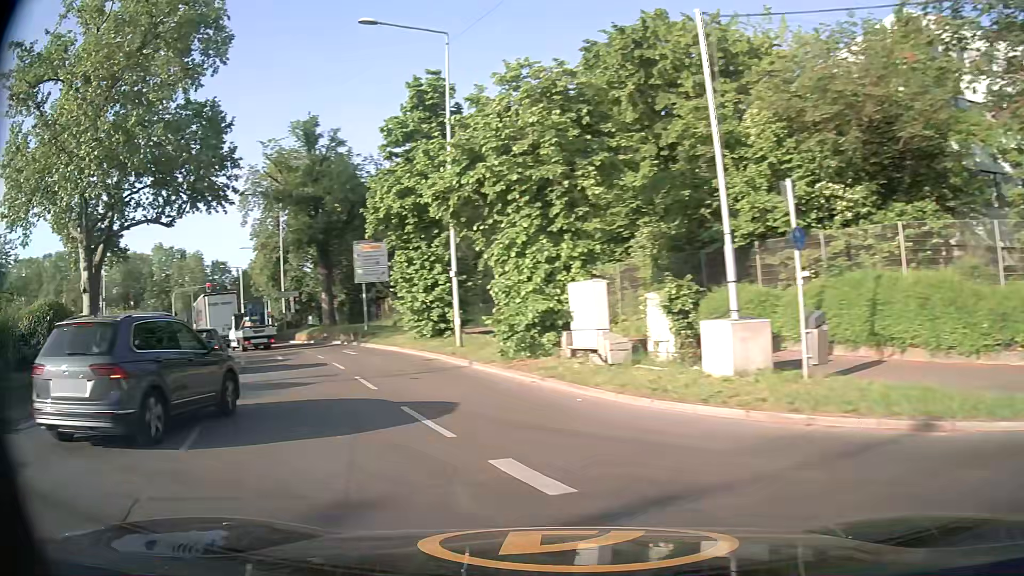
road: secondary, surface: asphalt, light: Day
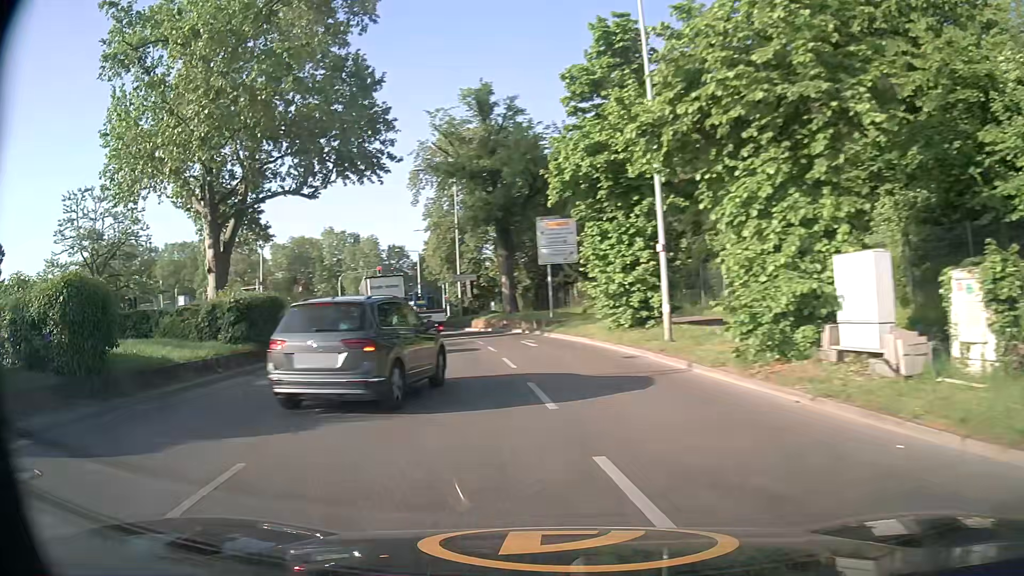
(-0.6, +4.9) m; -14°
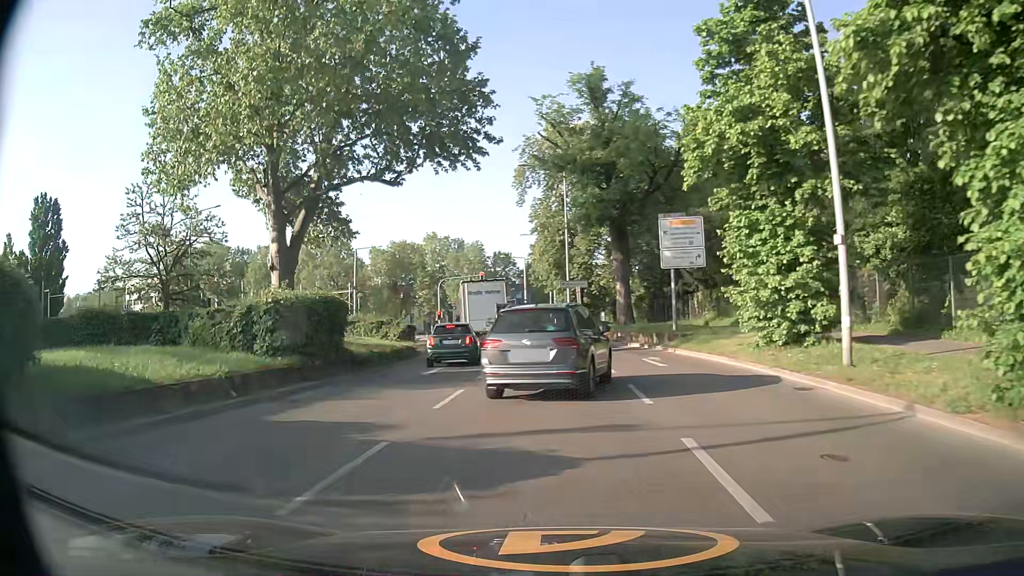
(-0.6, +4.6) m; -11°
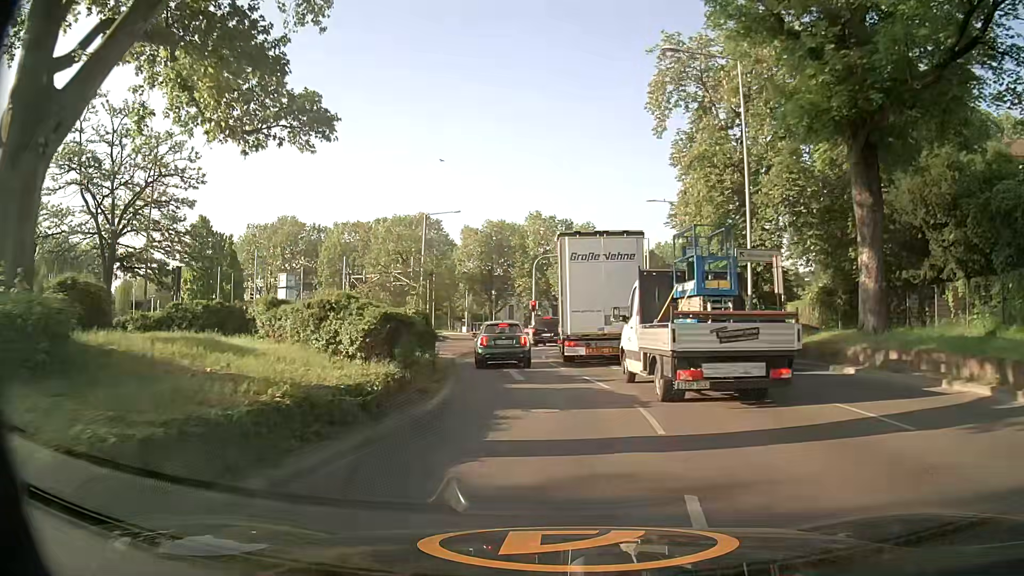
(-2.0, +20.6) m; -9°
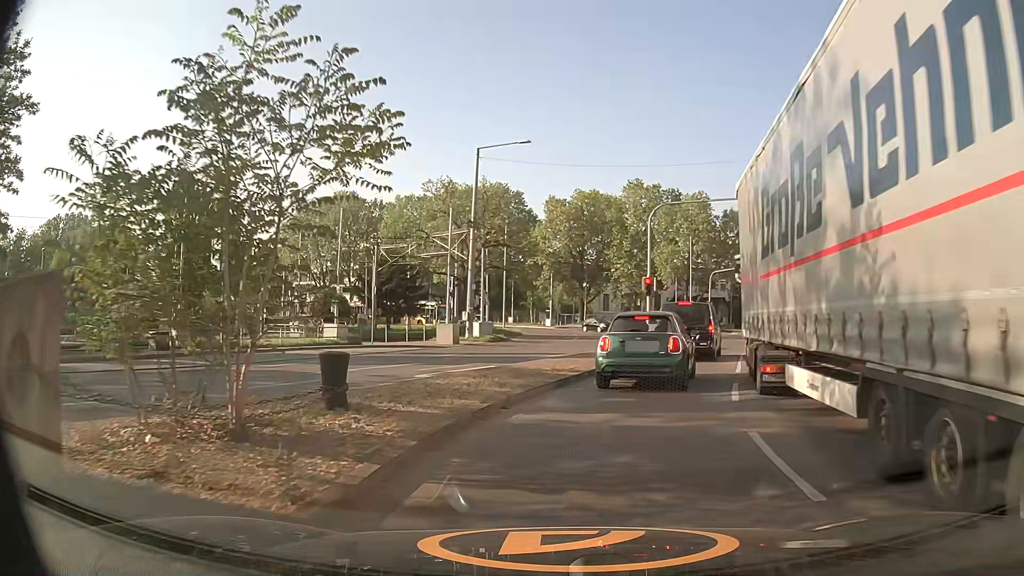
(-1.3, +20.8) m; -8°
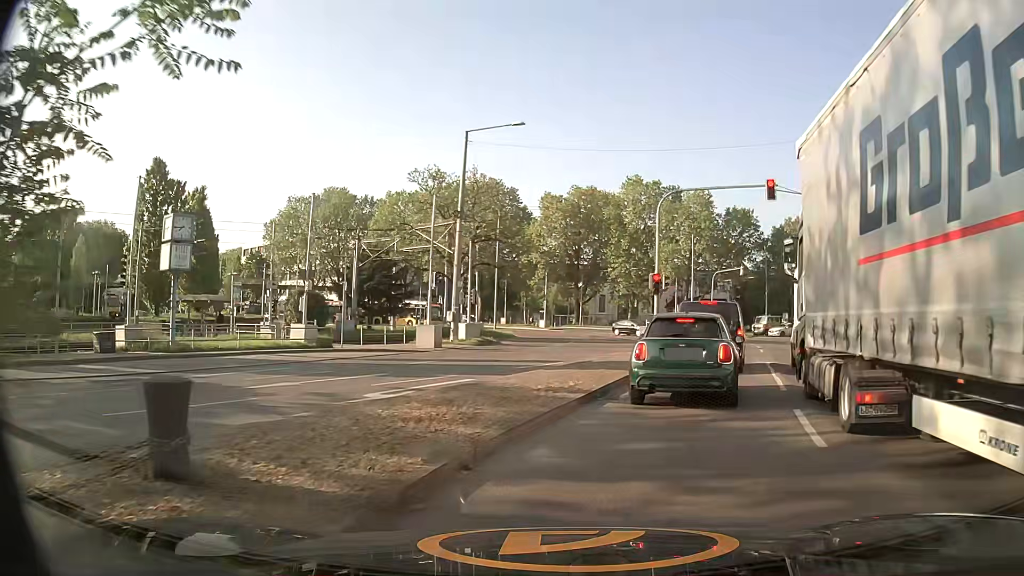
(0.0, +3.7) m; +2°
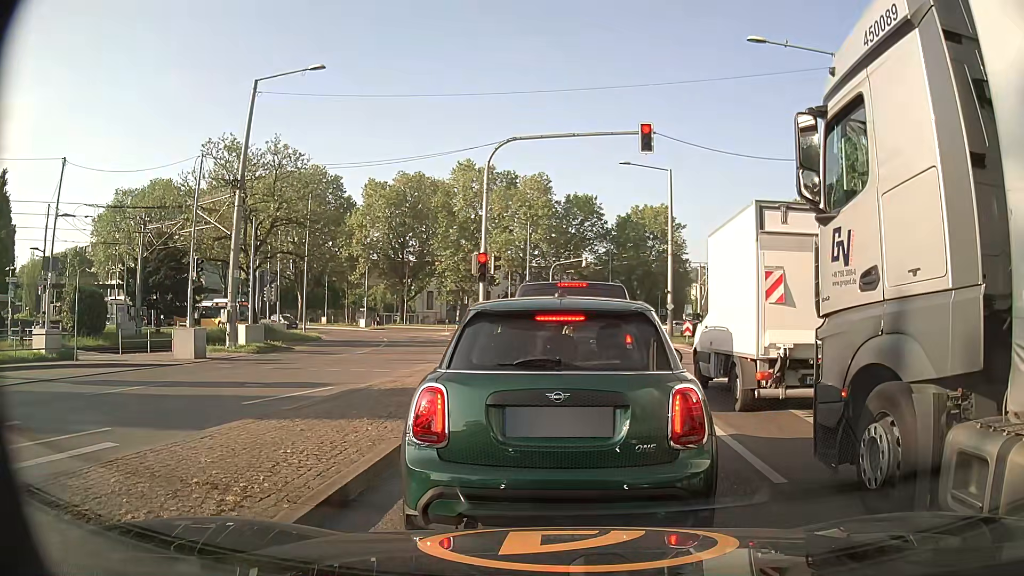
(+0.7, +7.3) m; +12°
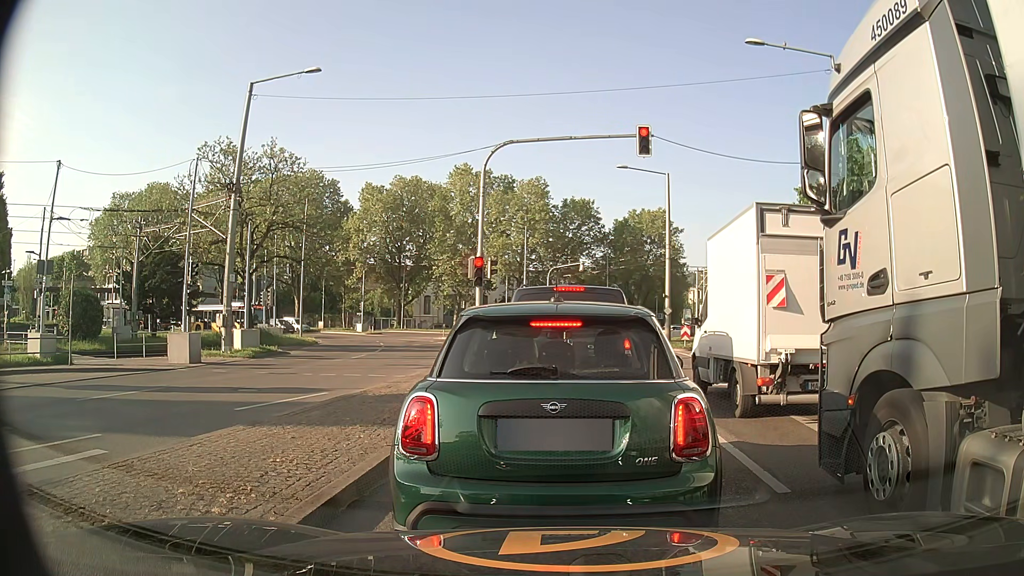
(0.0, +0.2) m; 0°
(0, +10) (+1, +20) (+2, +30) (+2, +40) (0, +50) (-3, +59) (-8, +68) (-15, +76) (-22, +82) (-31, +87) m
